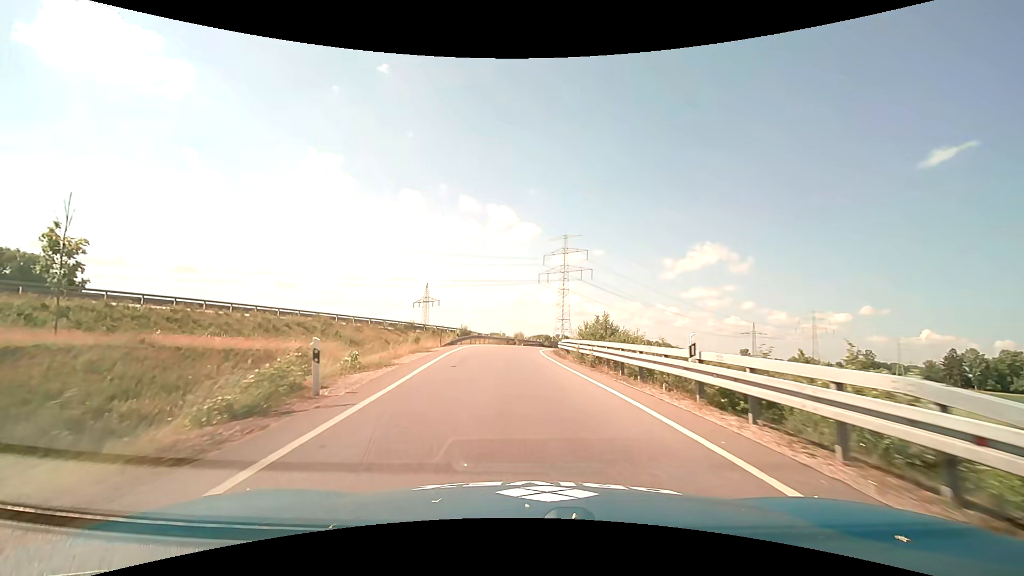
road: trunk_link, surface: asphalt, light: Day
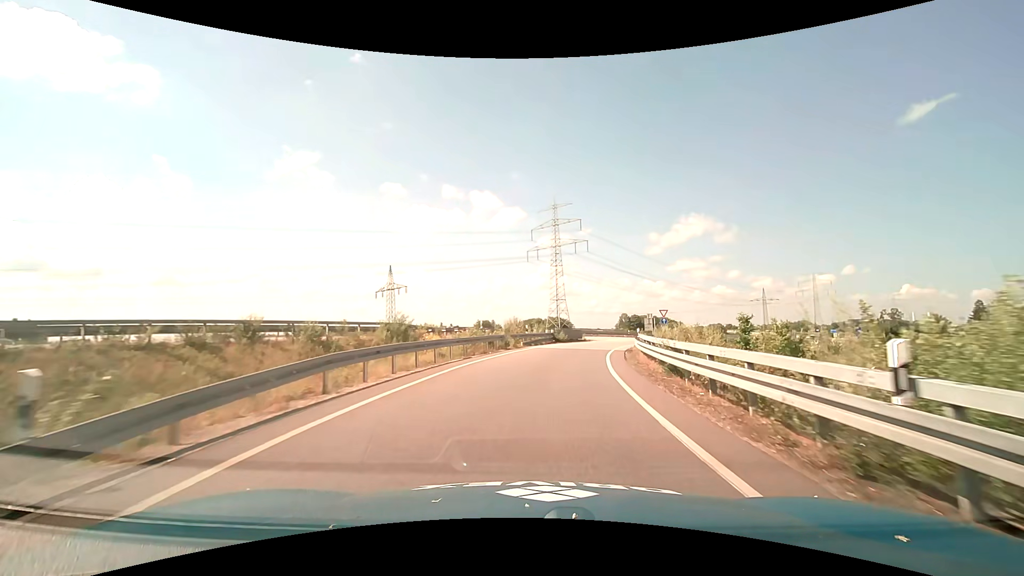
(-1.2, +32.1) m; +1°
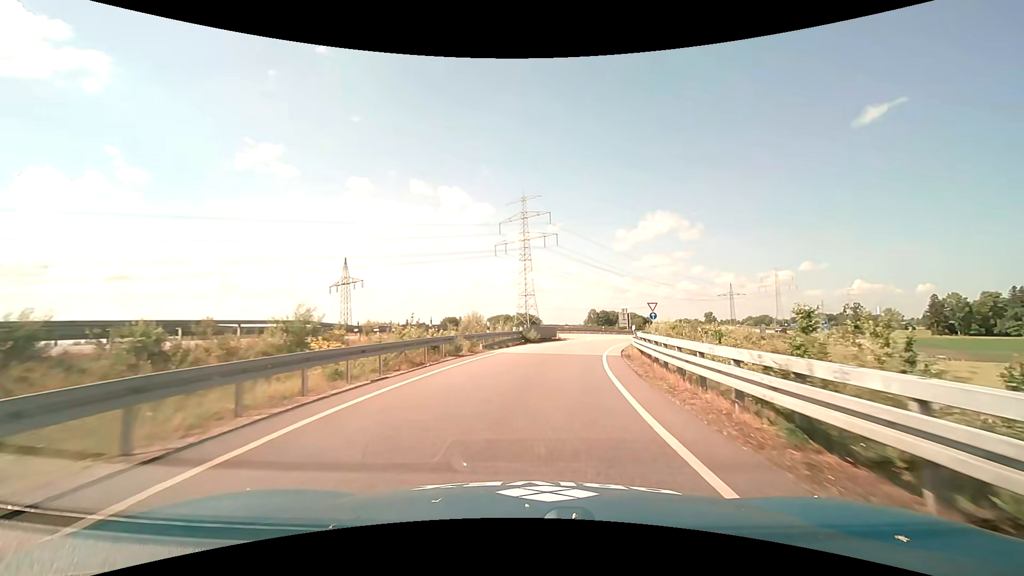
(+0.2, +8.2) m; +3°
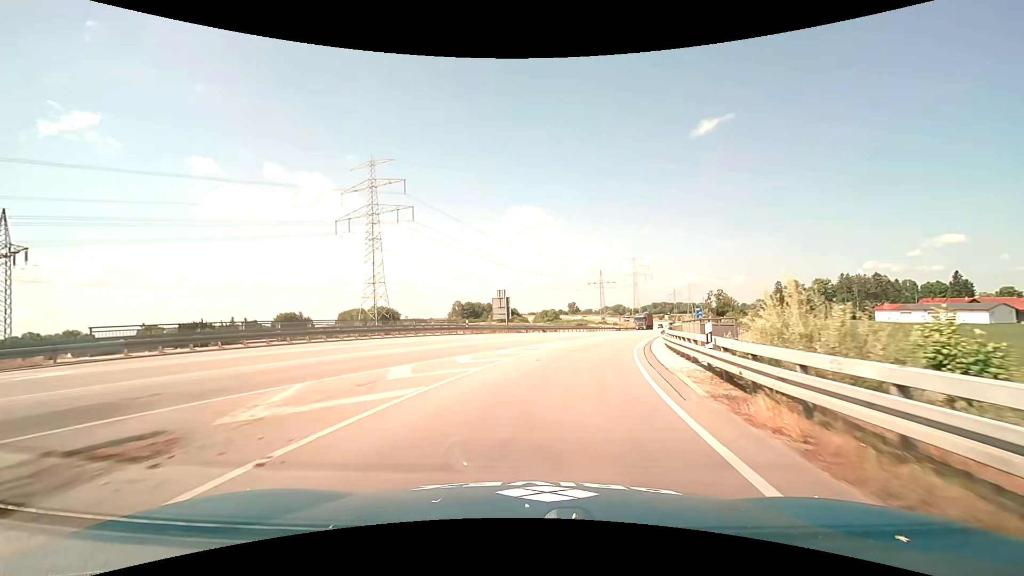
(+5.6, +39.5) m; +15°
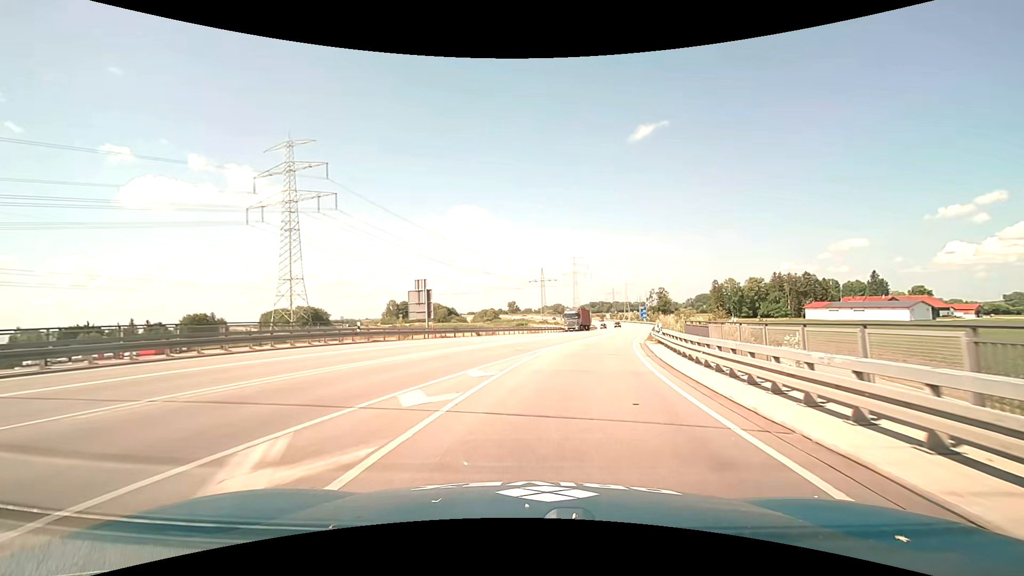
(+0.8, +14.9) m; +6°
